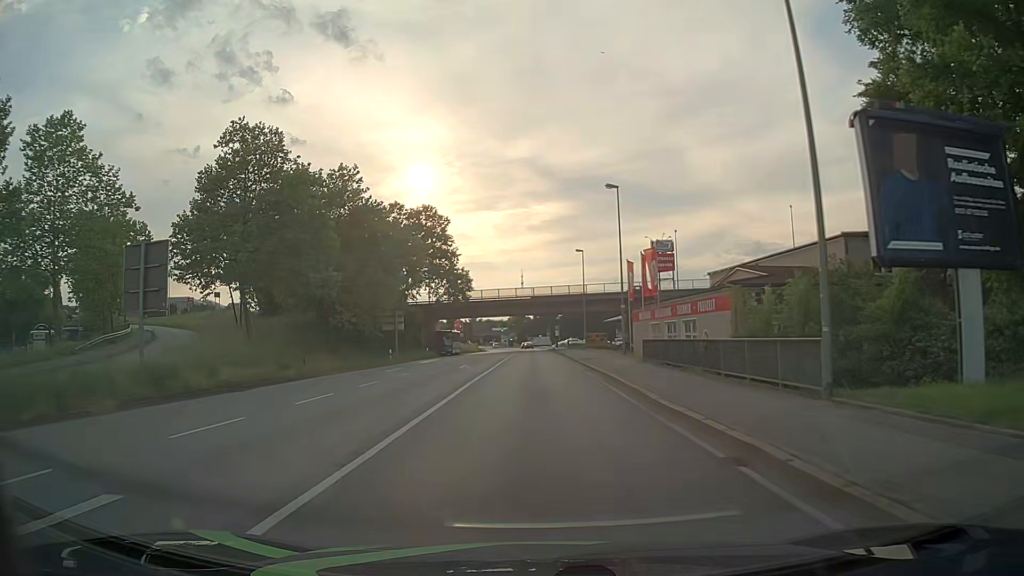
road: primary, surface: asphalt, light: Day
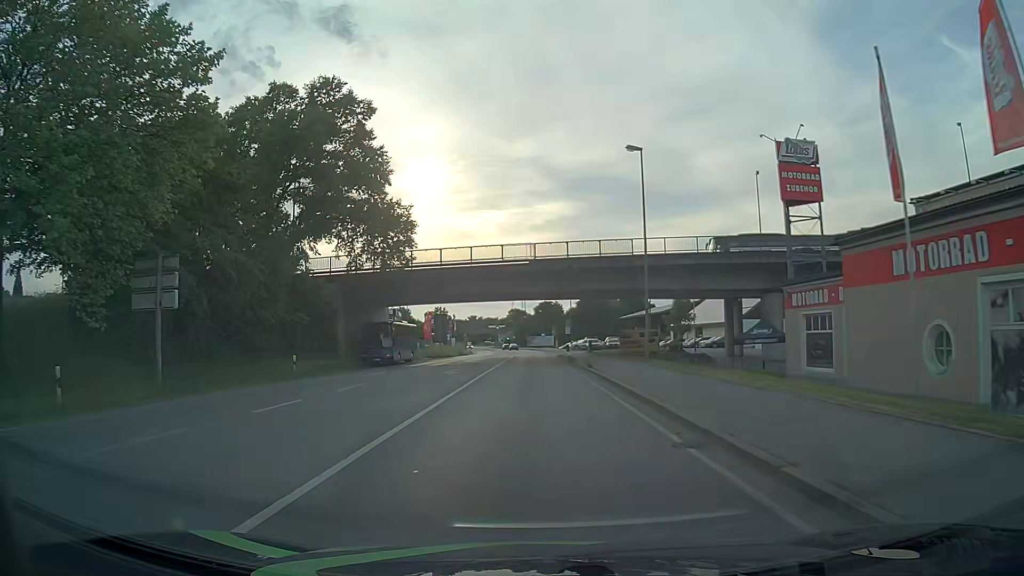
(0.0, +38.2) m; 0°
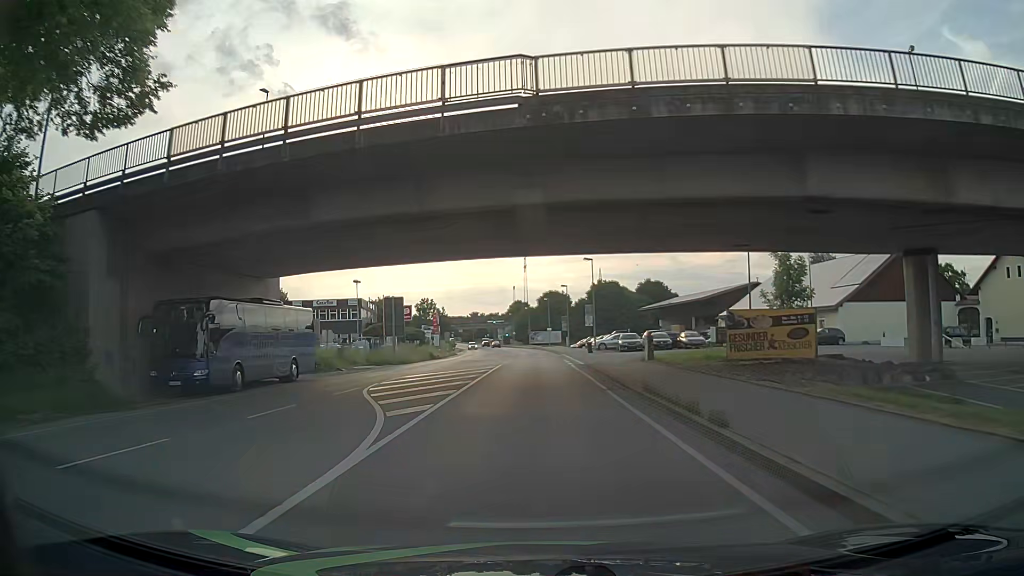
(0.0, +30.7) m; 0°
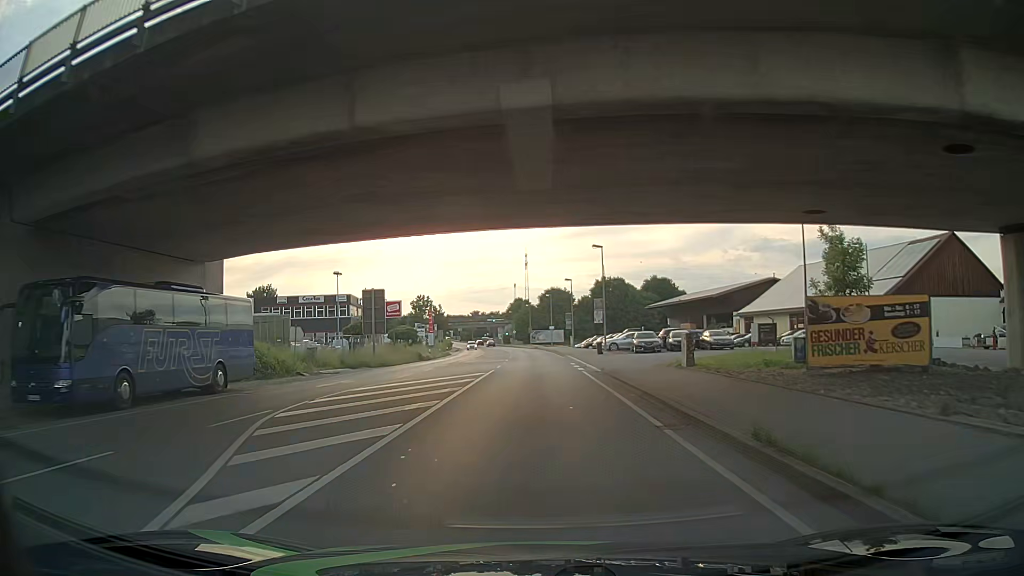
(0.0, +7.7) m; 0°
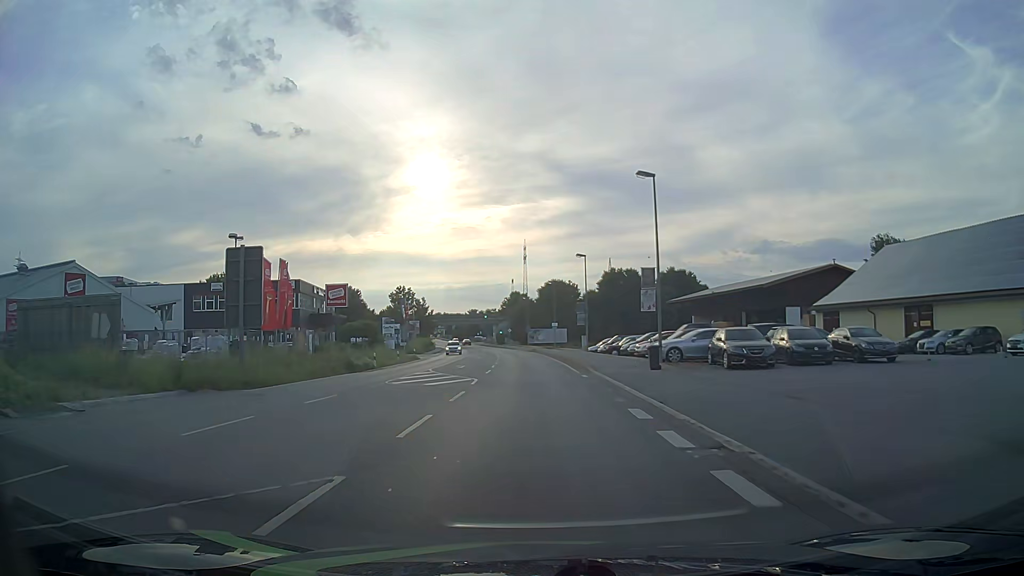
(-0.3, +23.0) m; 0°
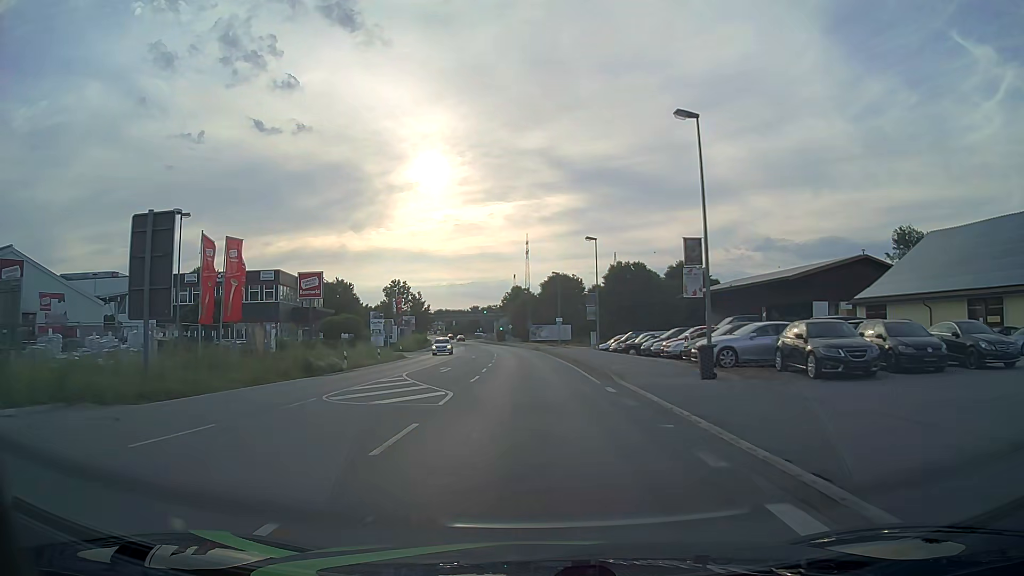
(0.0, +7.7) m; 0°
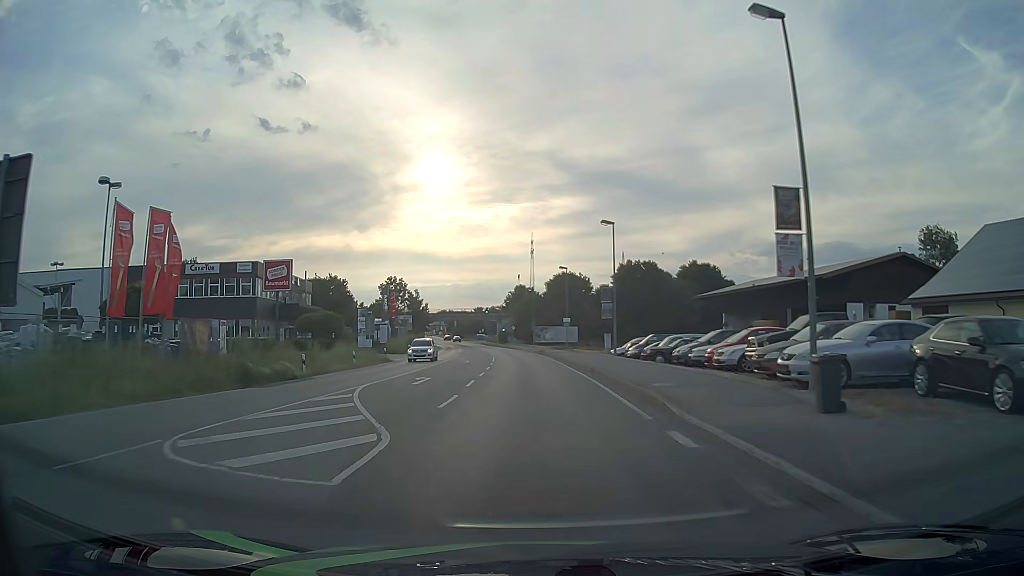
(0.0, +7.7) m; 0°
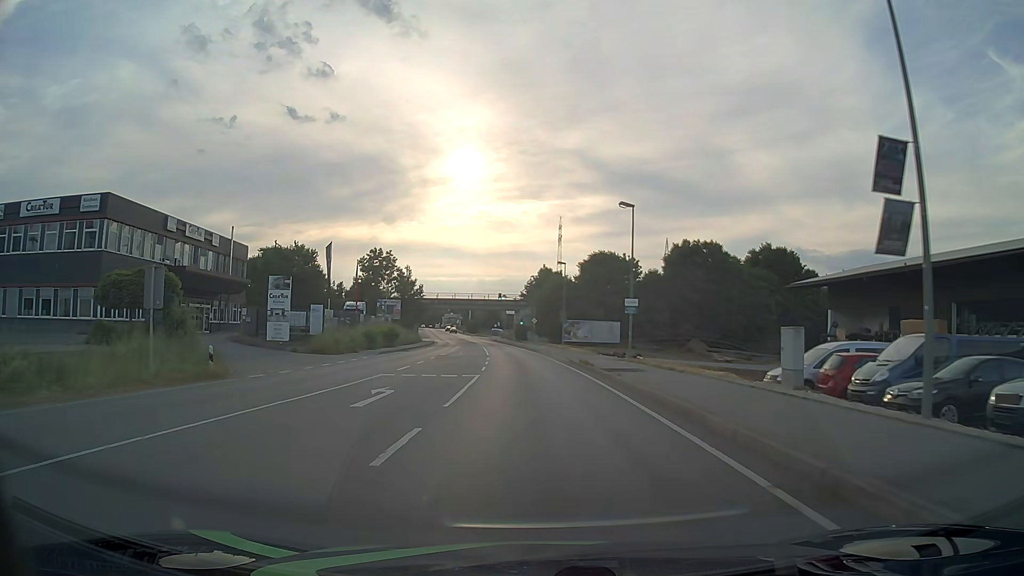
(-0.4, +30.7) m; -2°
(0, +10) (0, +20) (-1, +30) (-1, +40) (-2, +50) (-2, +60) (-3, +70) (-4, +80) (-6, +90) (-7, +100) m
